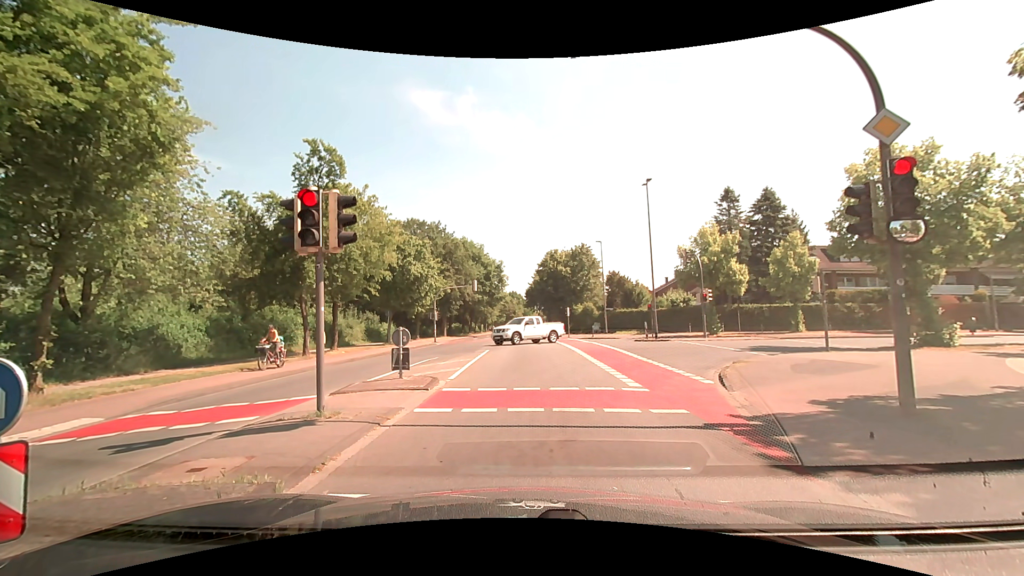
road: tertiary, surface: asphalt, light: Day
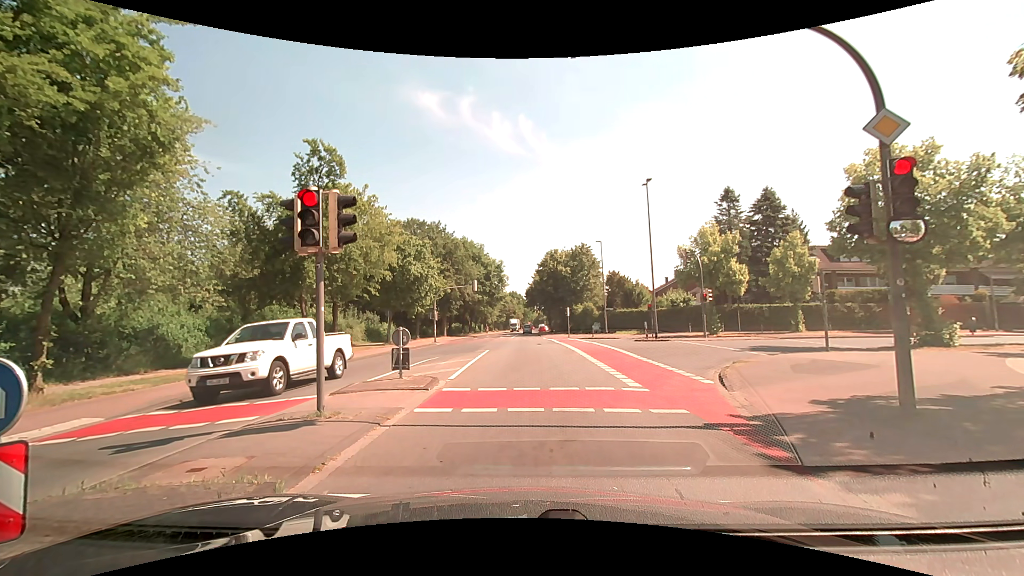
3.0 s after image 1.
(0.0, 0.0) m; 0°
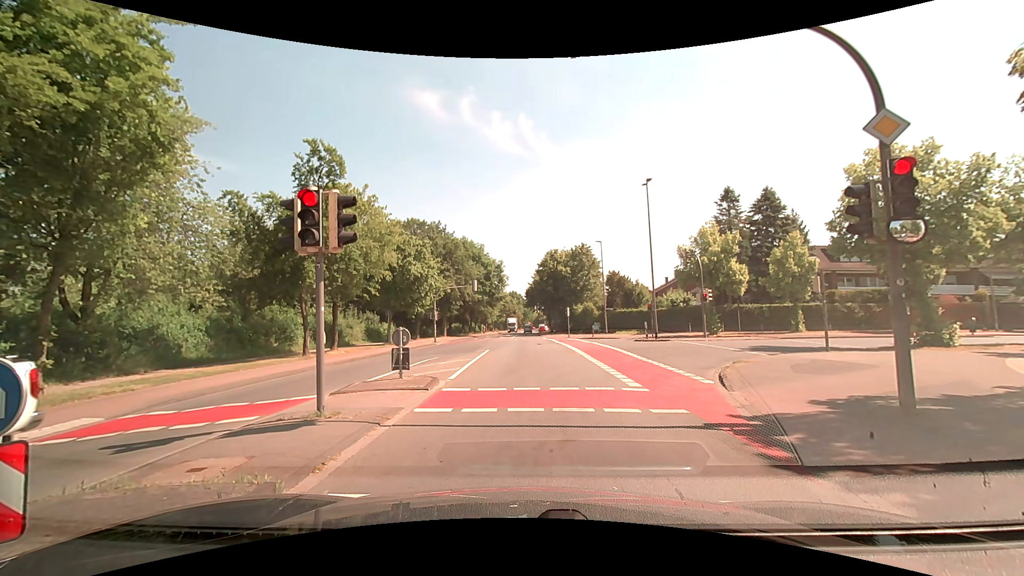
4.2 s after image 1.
(0.0, 0.0) m; 0°
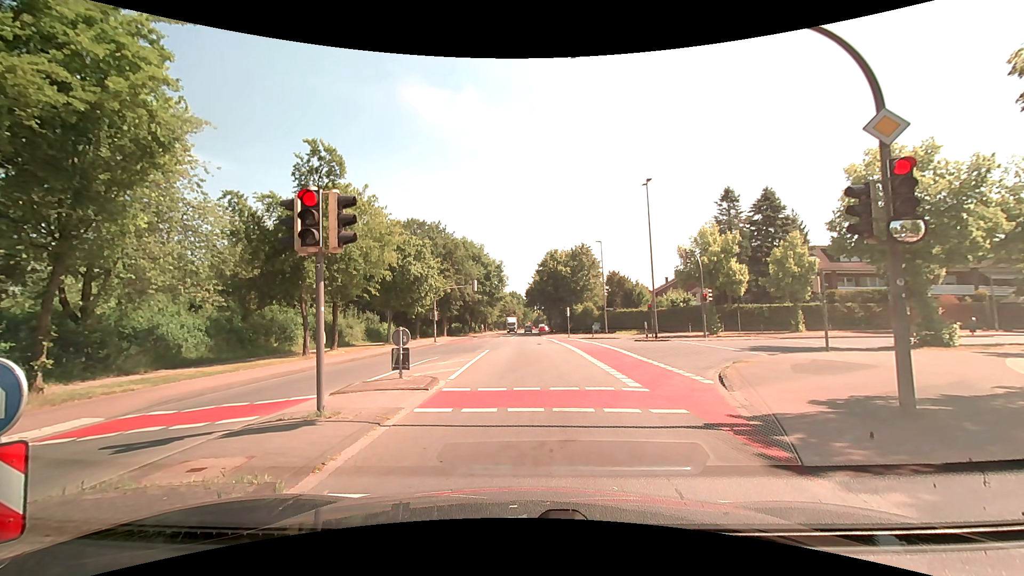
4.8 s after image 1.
(0.0, 0.0) m; 0°
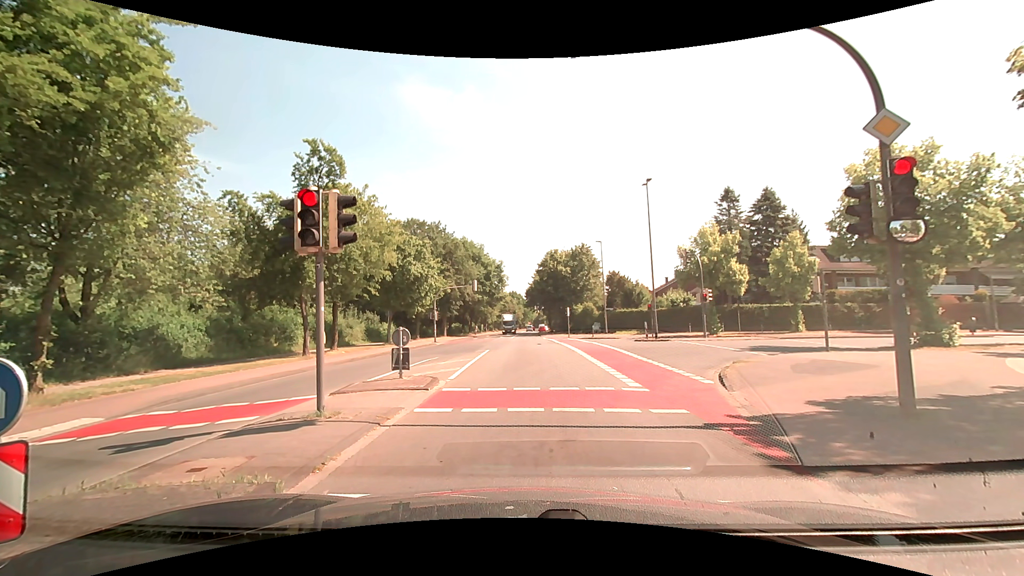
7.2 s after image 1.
(0.0, 0.0) m; 0°
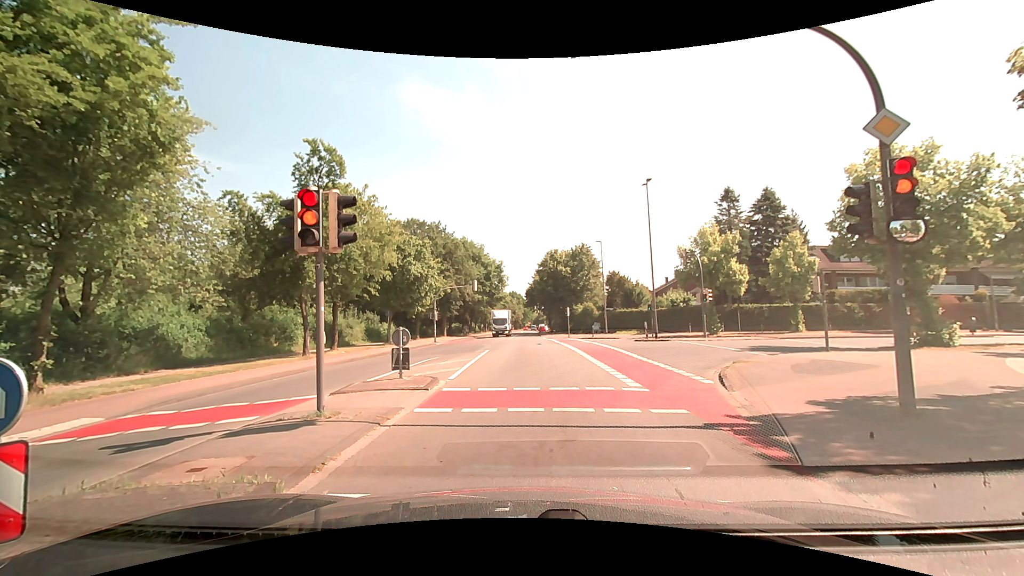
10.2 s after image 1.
(0.0, 0.0) m; 0°
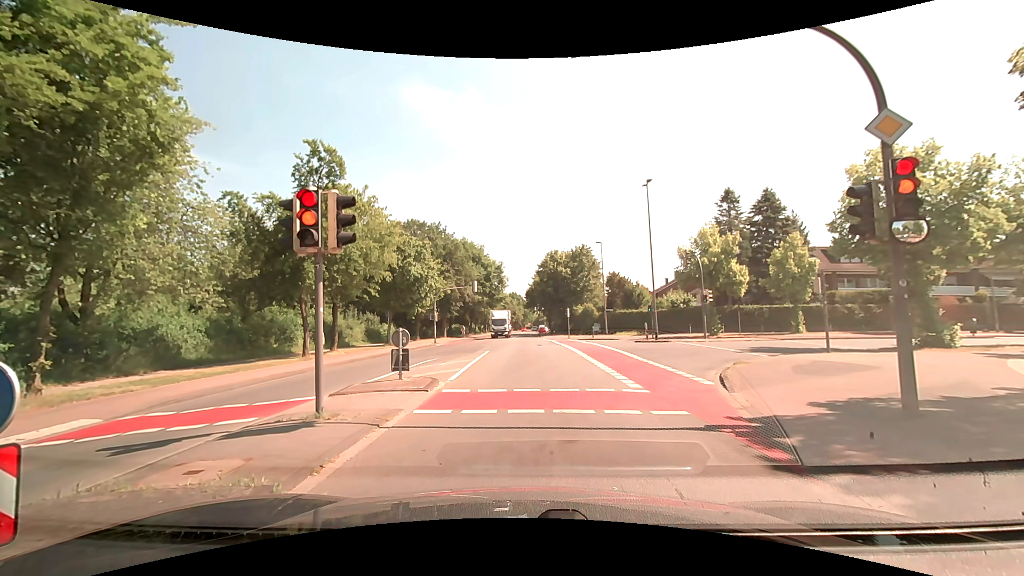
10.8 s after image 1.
(0.0, 0.0) m; 0°
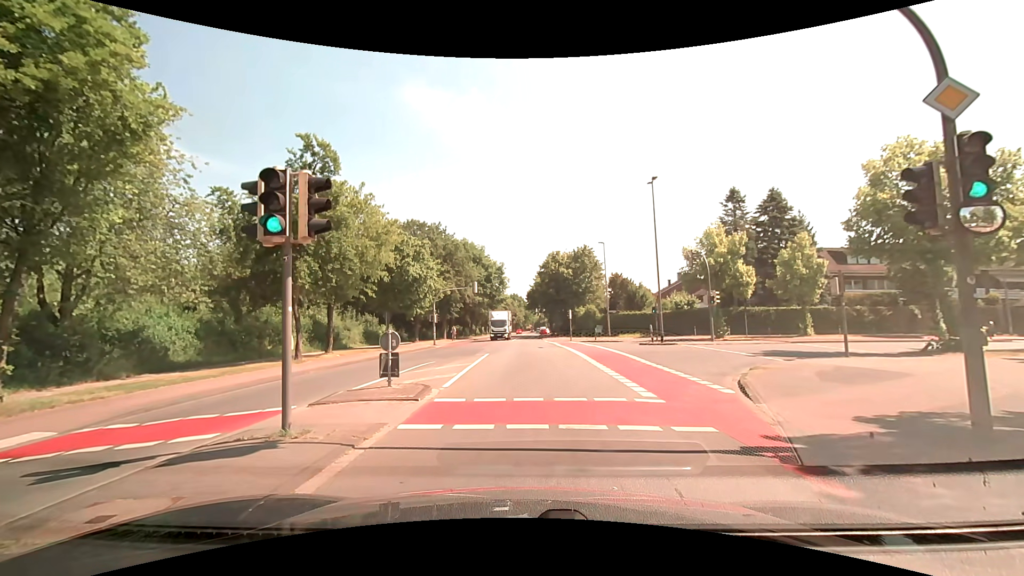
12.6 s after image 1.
(0.0, +1.0) m; 0°
(0, +10) (-1, +20) (-1, +30) (-2, +40) (-2, +50) (-2, +60) (-2, +70) (-3, +80) (-3, +90) (-3, +100) m
